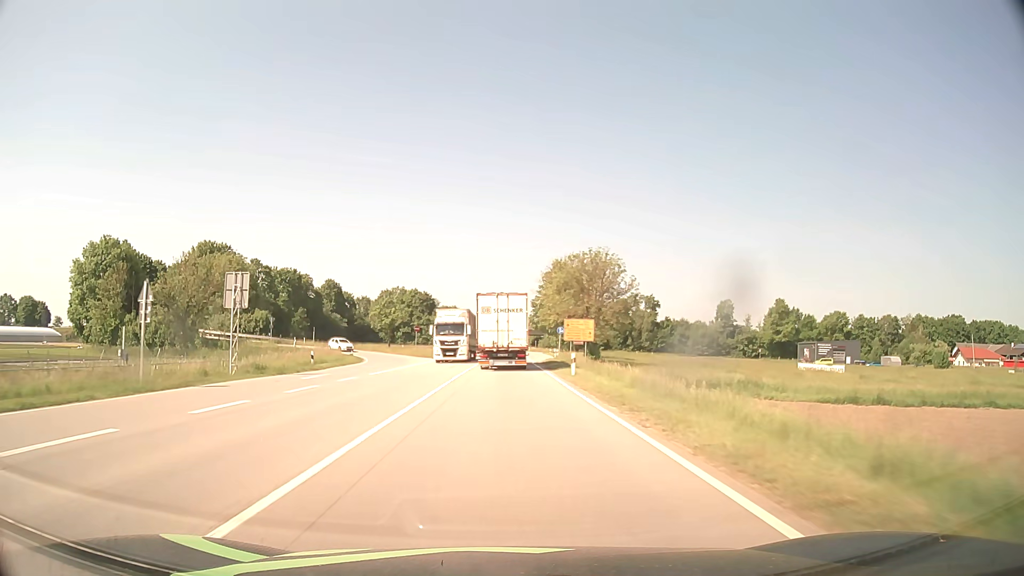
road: primary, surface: asphalt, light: Day
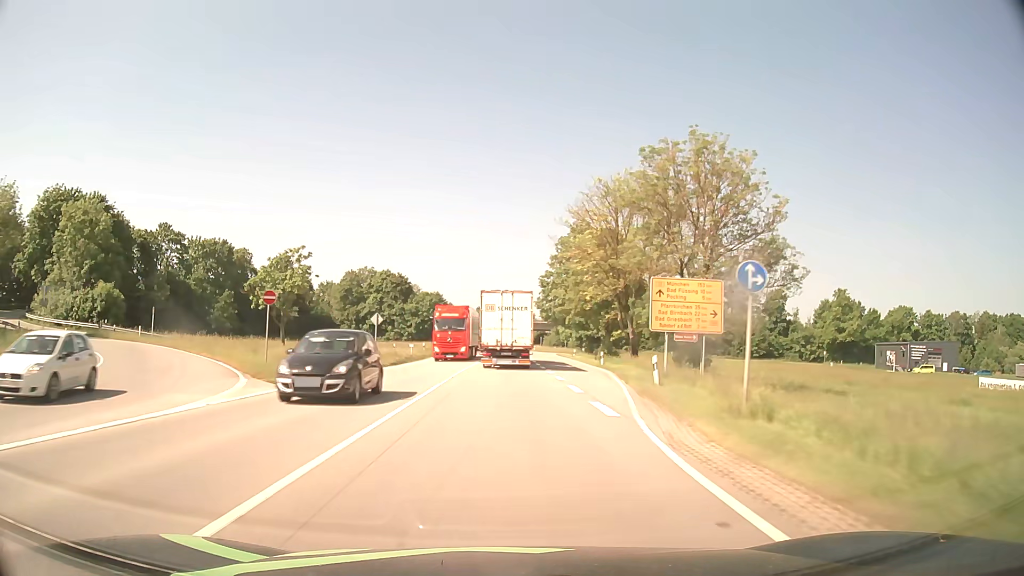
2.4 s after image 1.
(+0.2, +45.4) m; 0°
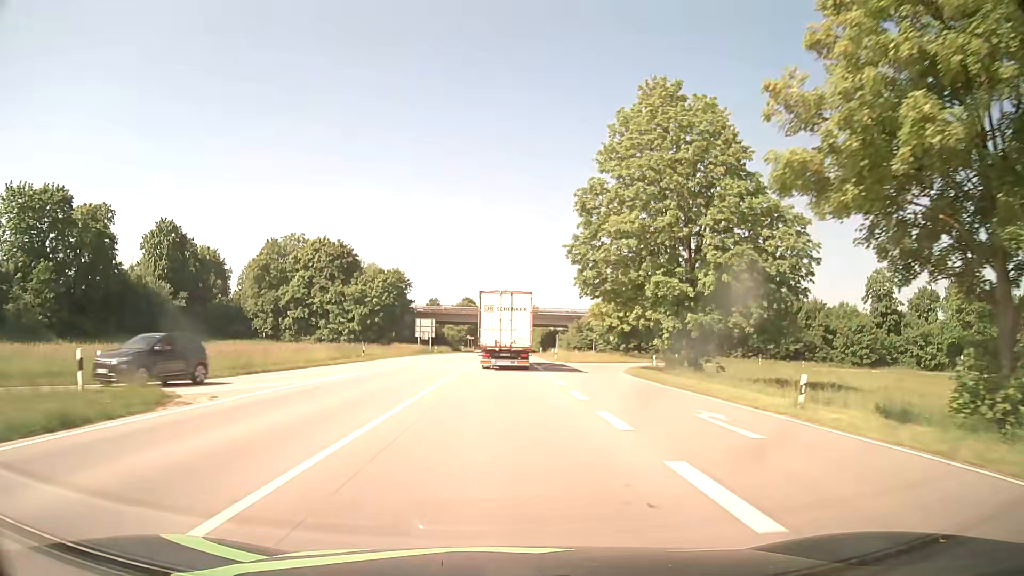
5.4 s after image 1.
(+0.2, +55.8) m; 0°
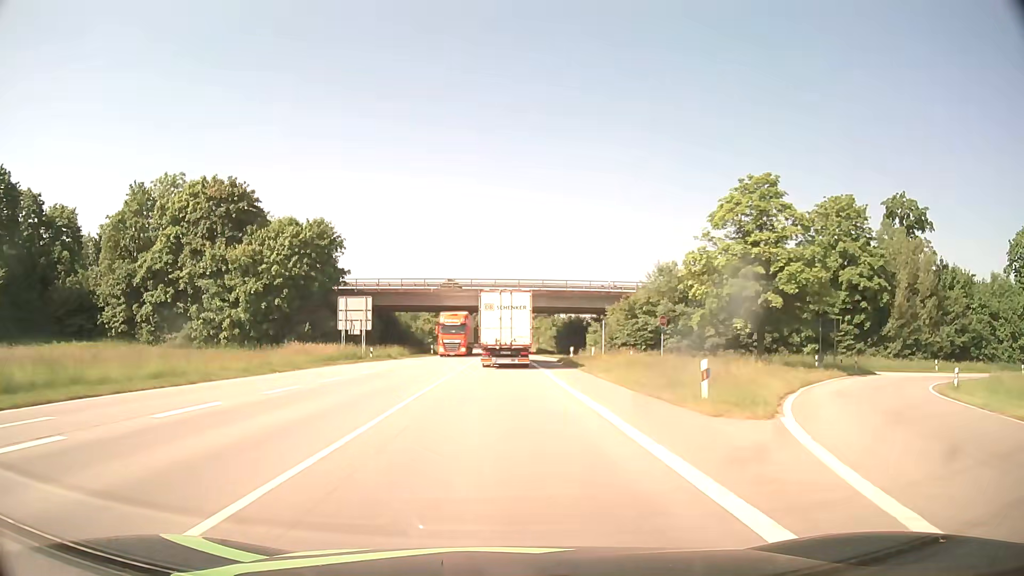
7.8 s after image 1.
(+0.1, +44.1) m; +1°
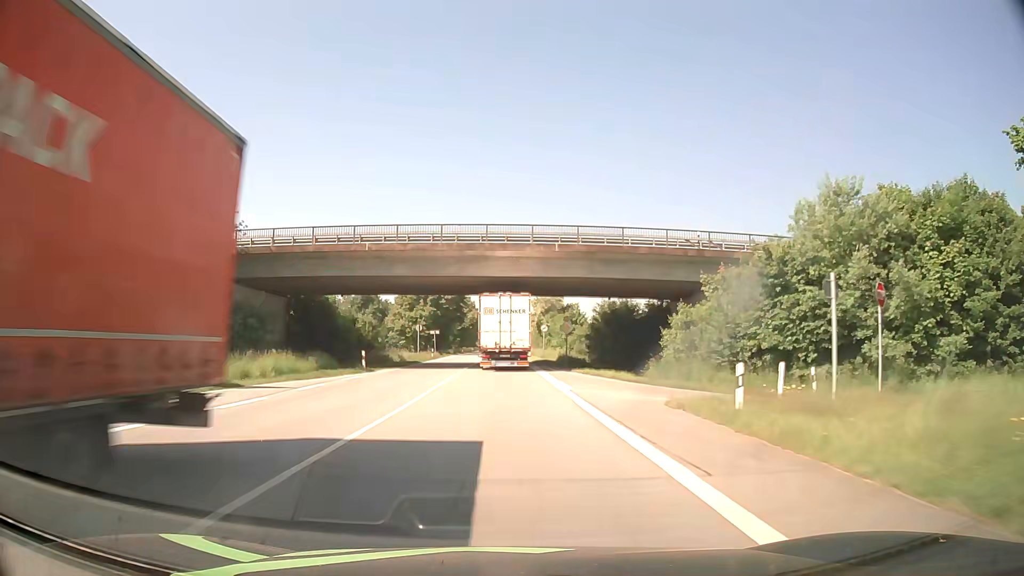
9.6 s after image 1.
(-0.2, +32.9) m; 0°
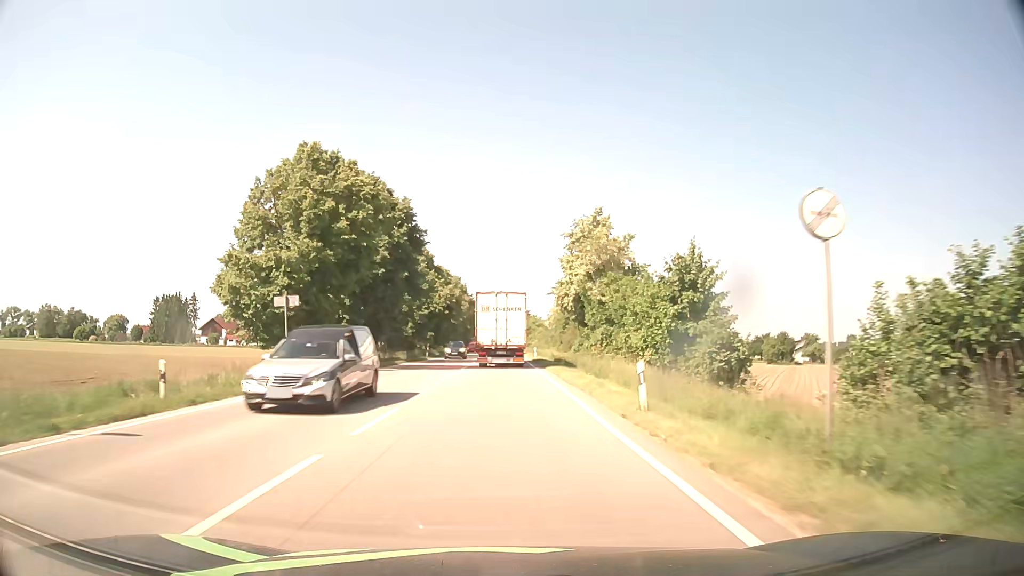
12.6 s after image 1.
(-0.2, +54.7) m; 0°
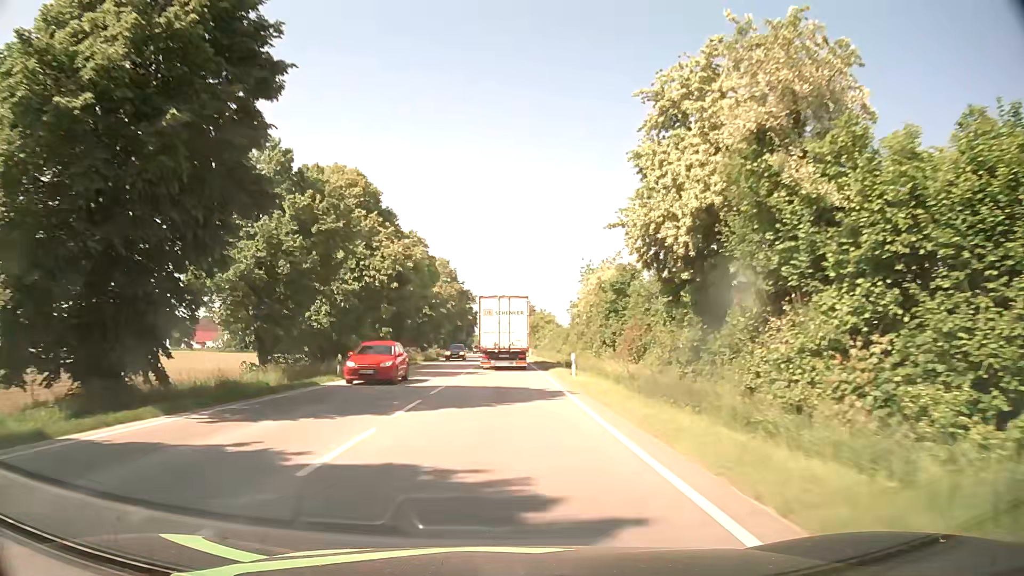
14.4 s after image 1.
(-0.3, +33.0) m; -1°
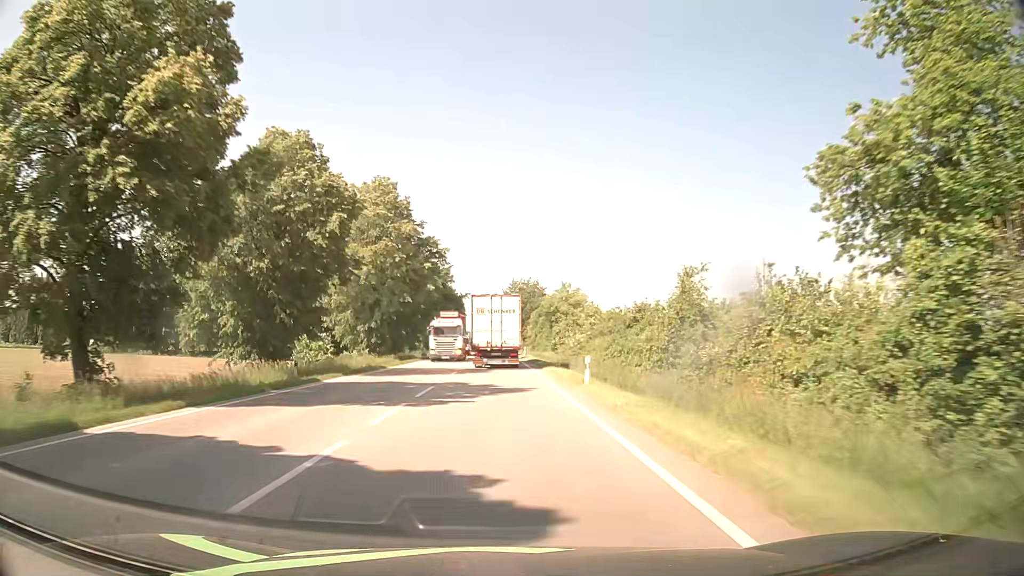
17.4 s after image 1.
(+0.1, +55.9) m; 0°
(0, +10) (0, +20) (0, +30) (0, +40) (0, +50) (0, +60) (-1, +70) (-1, +80) (-1, +90) (-1, +100) m
